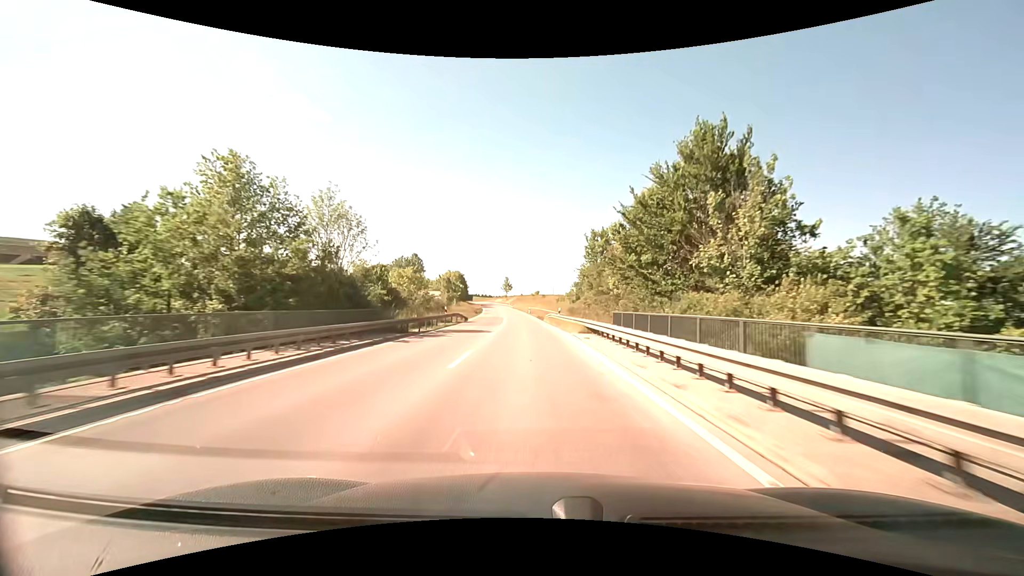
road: primary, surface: asphalt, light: Day
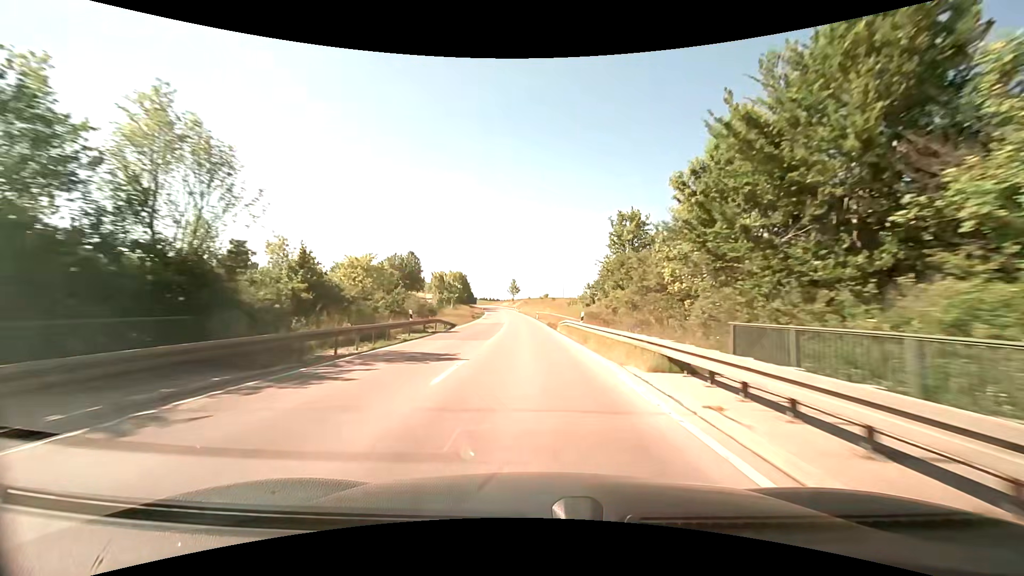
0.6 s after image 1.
(-0.1, +13.7) m; -1°
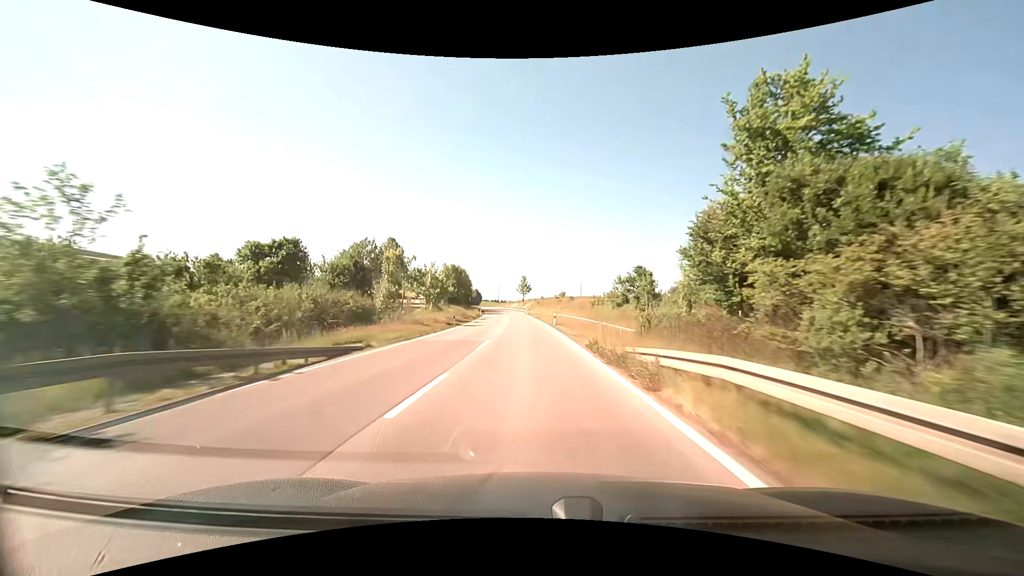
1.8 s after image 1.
(-0.7, +27.3) m; -2°
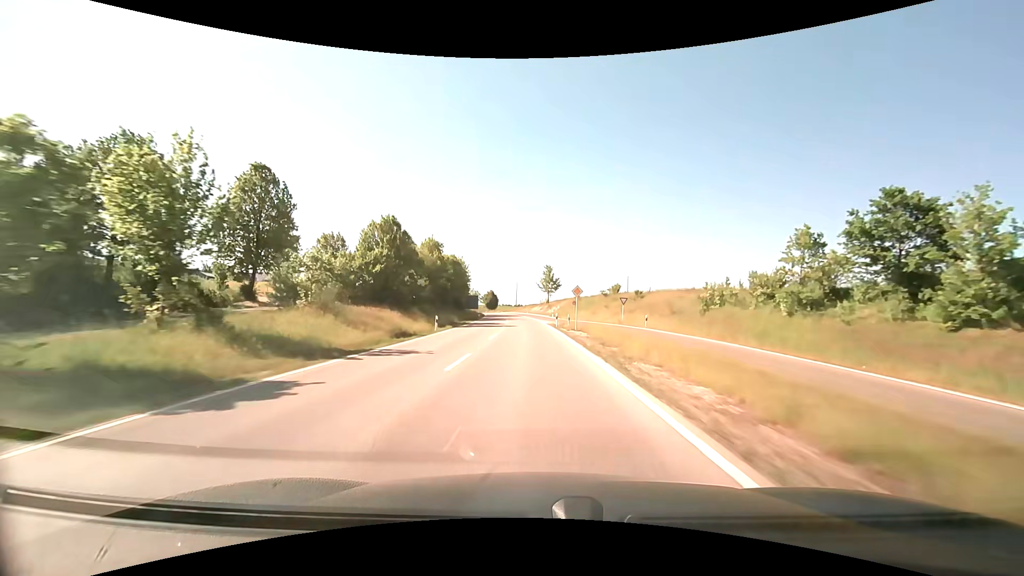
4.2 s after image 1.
(-1.5, +54.3) m; -3°
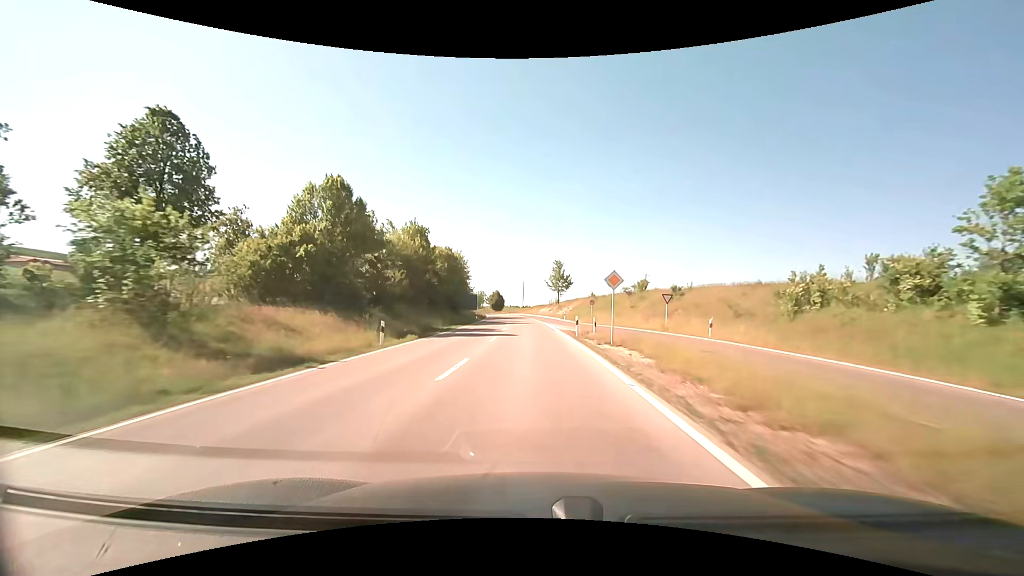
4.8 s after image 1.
(0.0, +13.5) m; -1°
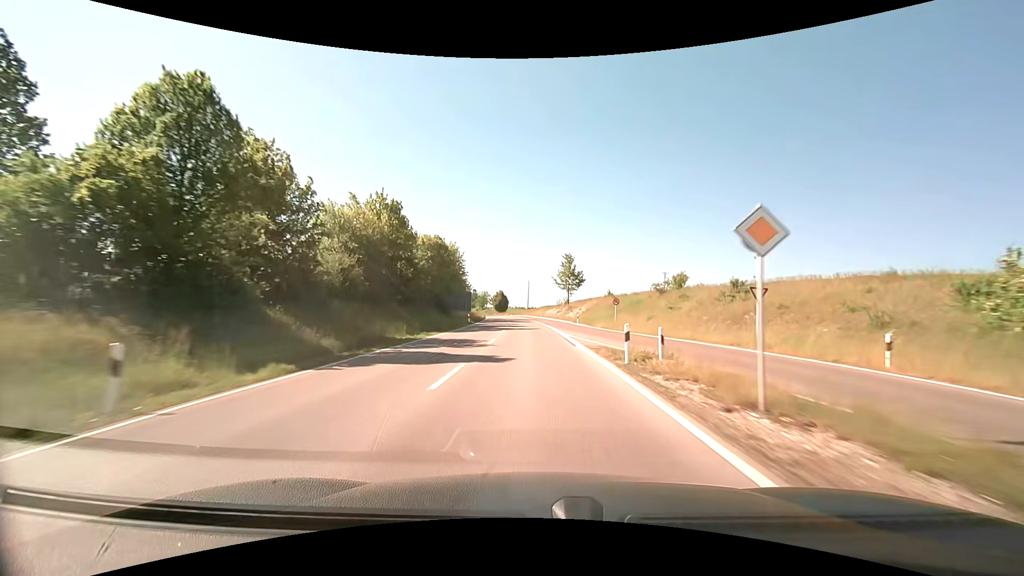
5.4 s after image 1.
(-0.1, +13.4) m; -1°
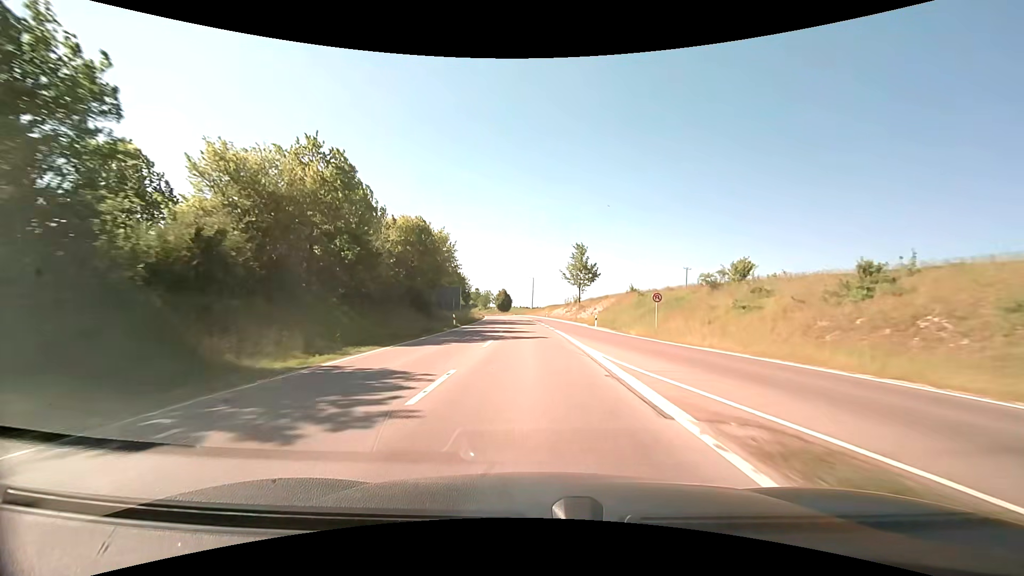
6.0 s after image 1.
(-0.1, +13.4) m; 0°
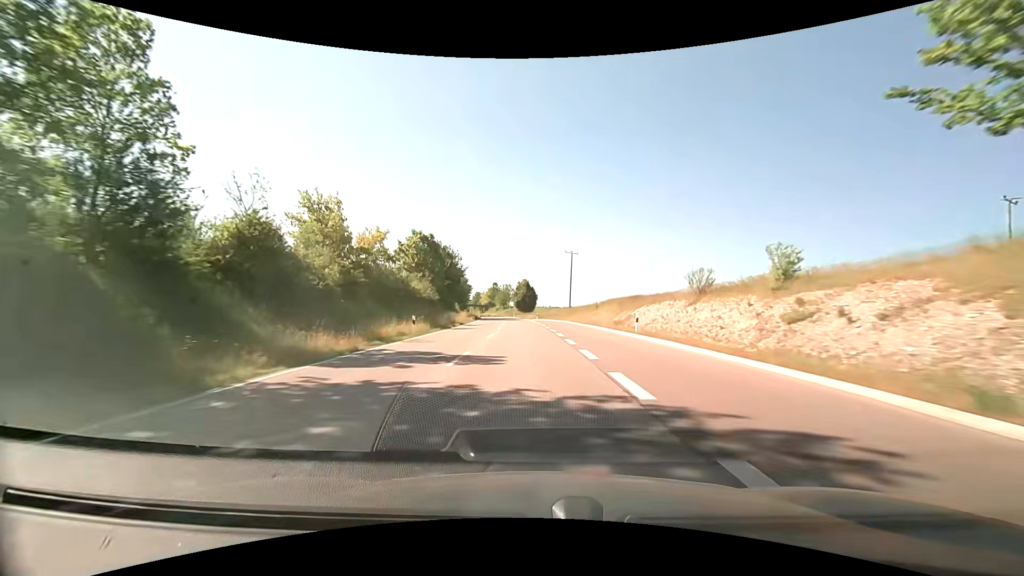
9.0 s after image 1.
(-2.4, +66.2) m; -4°
(0, +10) (0, +20) (-1, +30) (-1, +40) (-1, +50) (-2, +60) (-3, +70) (-3, +80) (-4, +90) (-5, +100) m
